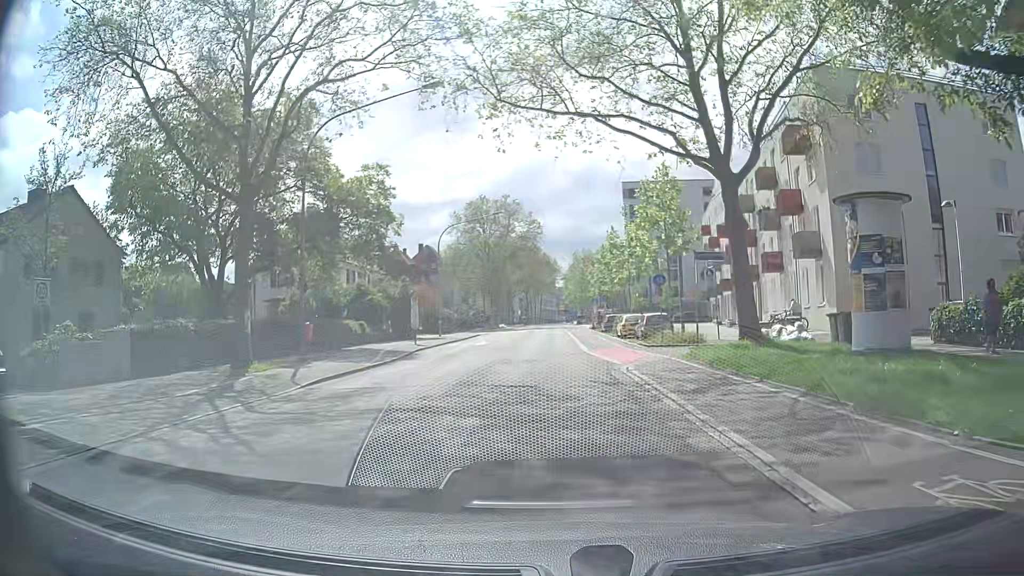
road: secondary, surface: asphalt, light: Day
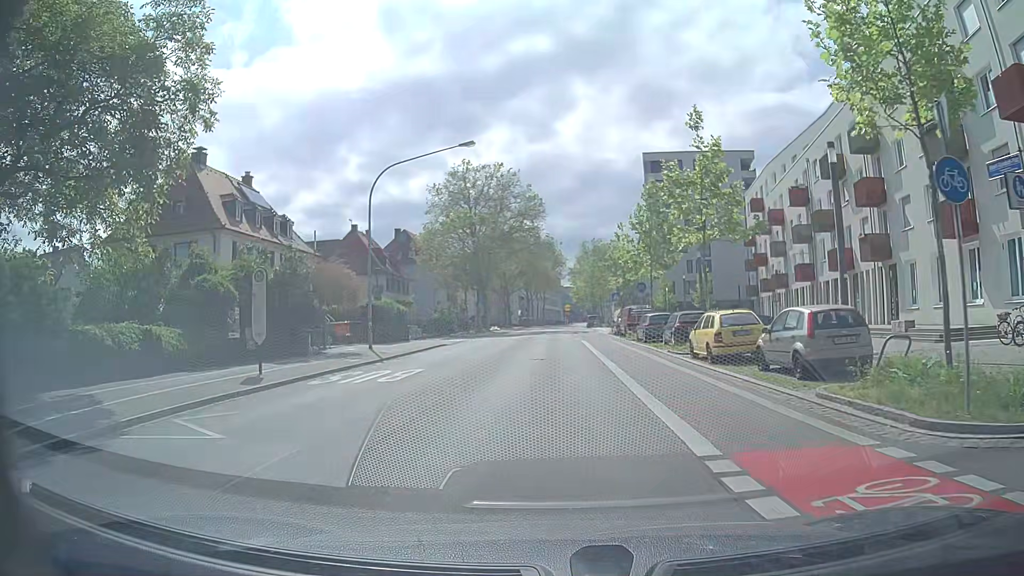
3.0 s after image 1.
(-0.1, +22.3) m; 0°
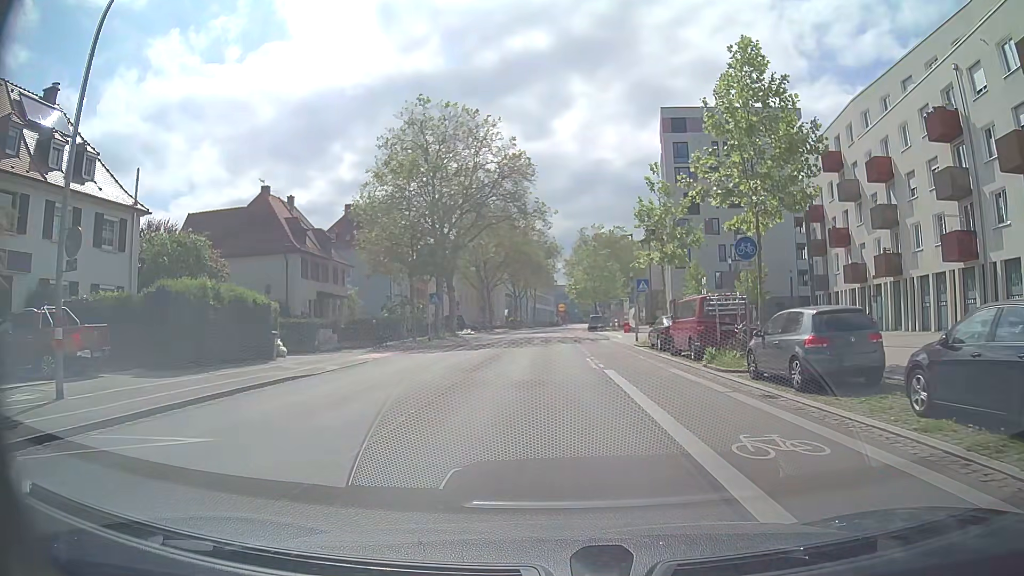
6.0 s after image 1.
(+0.2, +22.3) m; +1°
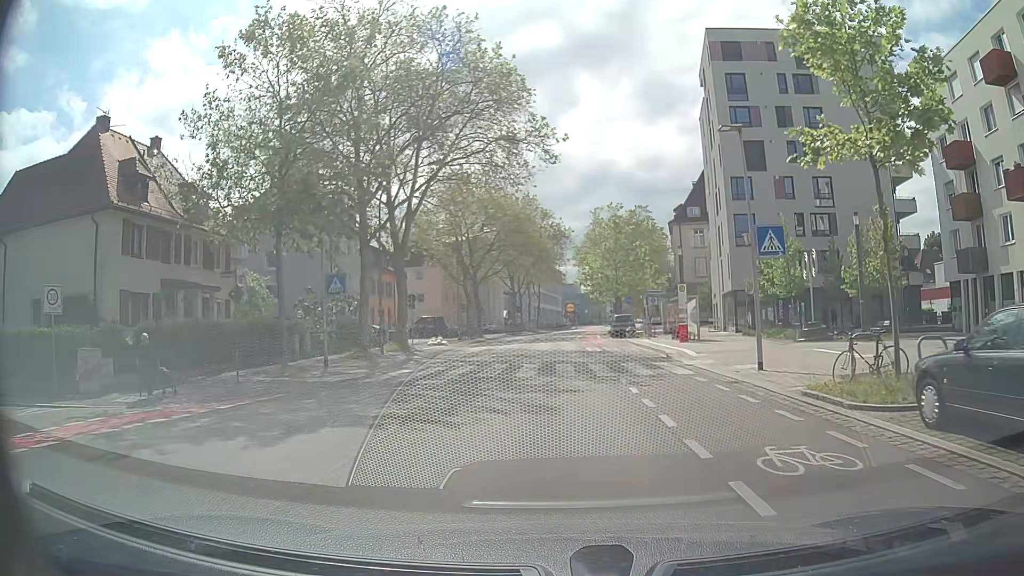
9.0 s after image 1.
(-0.1, +22.3) m; -1°
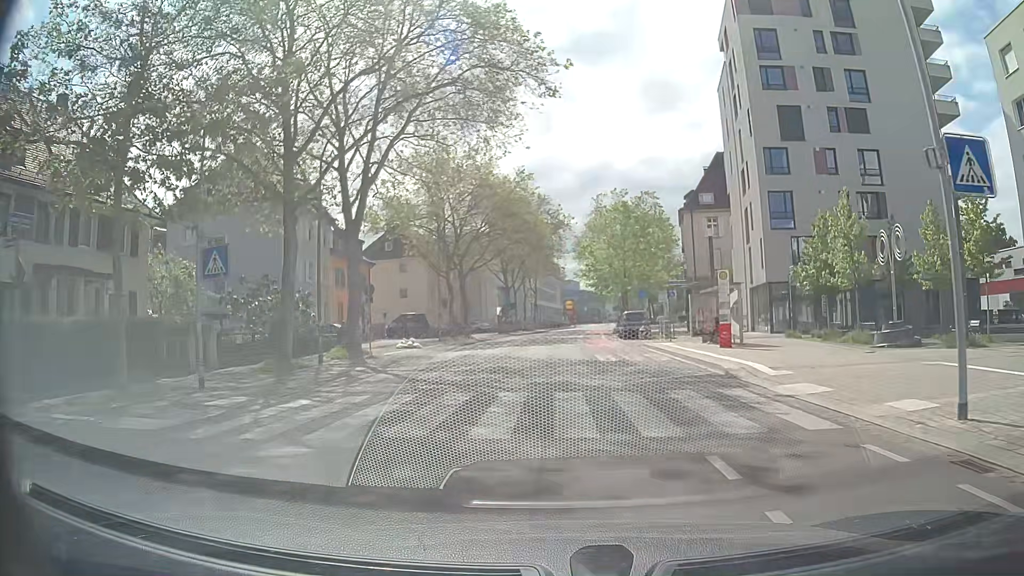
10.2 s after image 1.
(0.0, +8.9) m; 0°
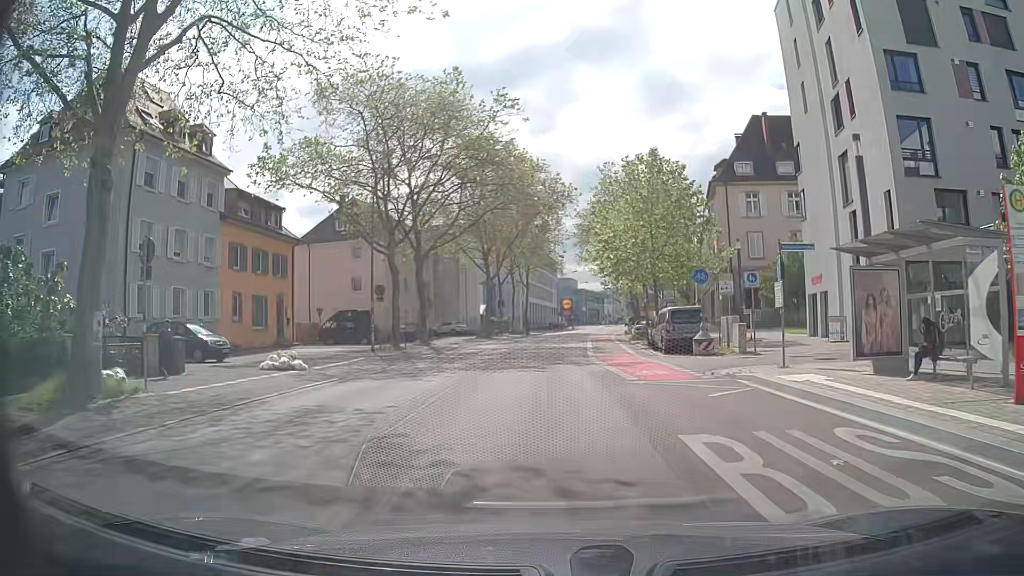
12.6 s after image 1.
(+0.1, +18.0) m; +1°
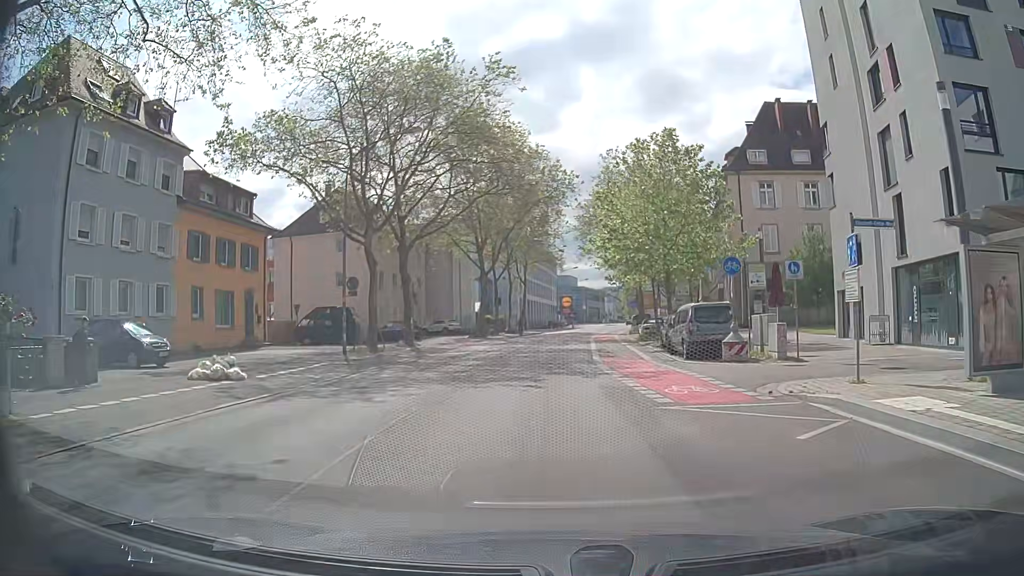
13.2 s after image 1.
(-0.1, +4.5) m; 0°
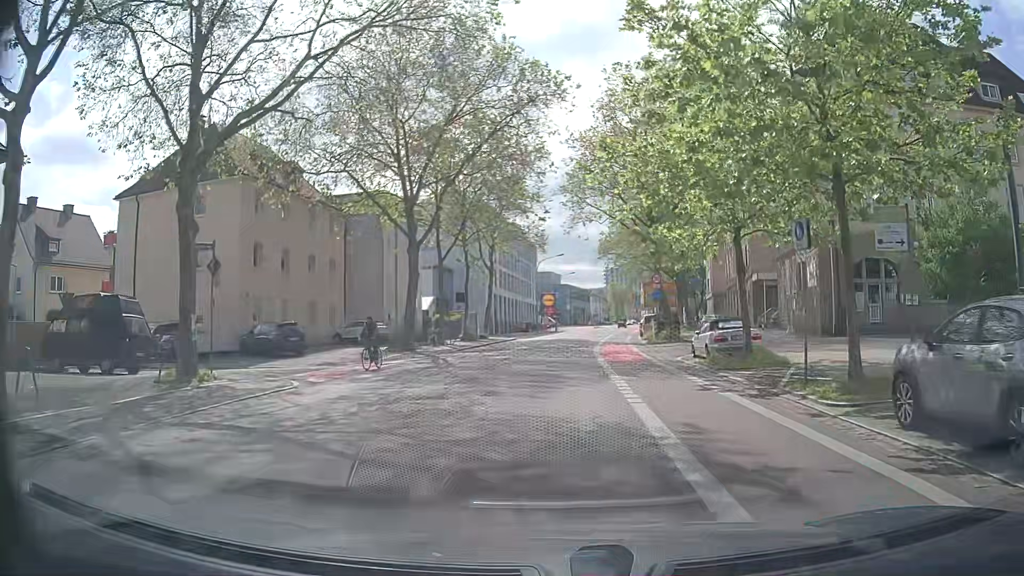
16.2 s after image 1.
(+0.1, +22.6) m; +1°
(0, +10) (0, +20) (+1, +30) (+1, +40) (+2, +50) (+3, +60) (+4, +70) (+4, +80) (+5, +90) (+6, +100) m
